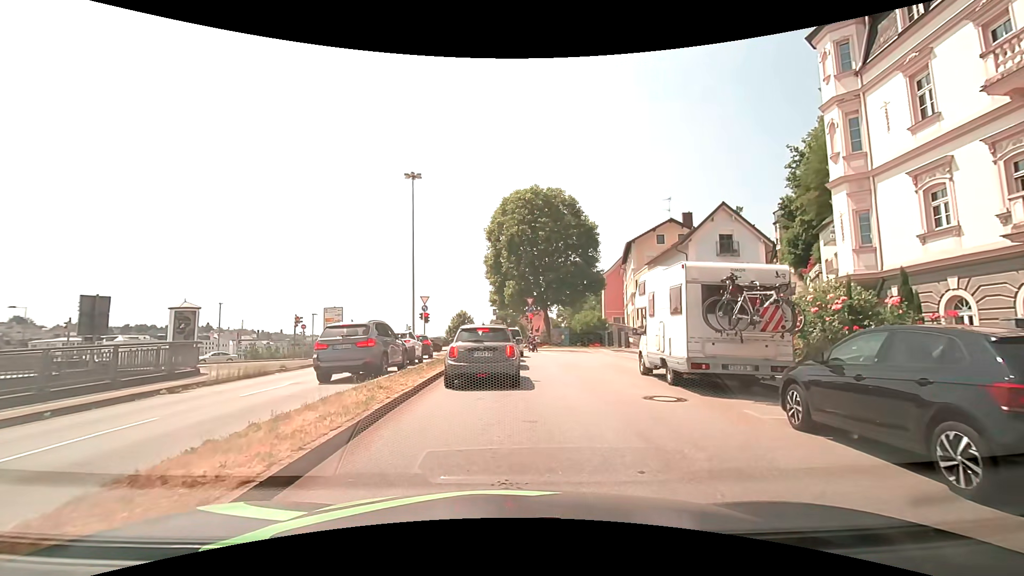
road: primary_link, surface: asphalt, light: Day
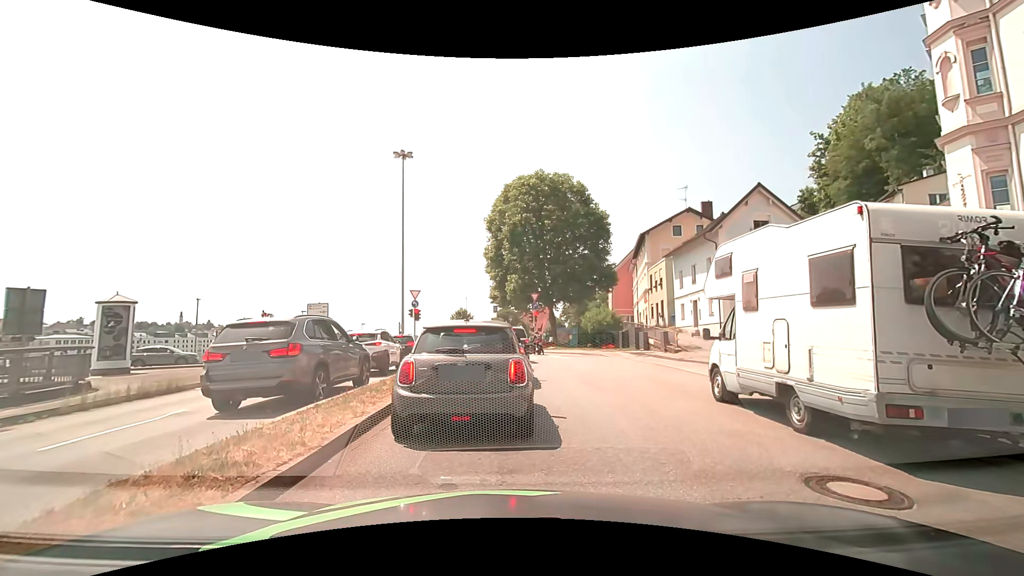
(0.0, +5.0) m; 0°
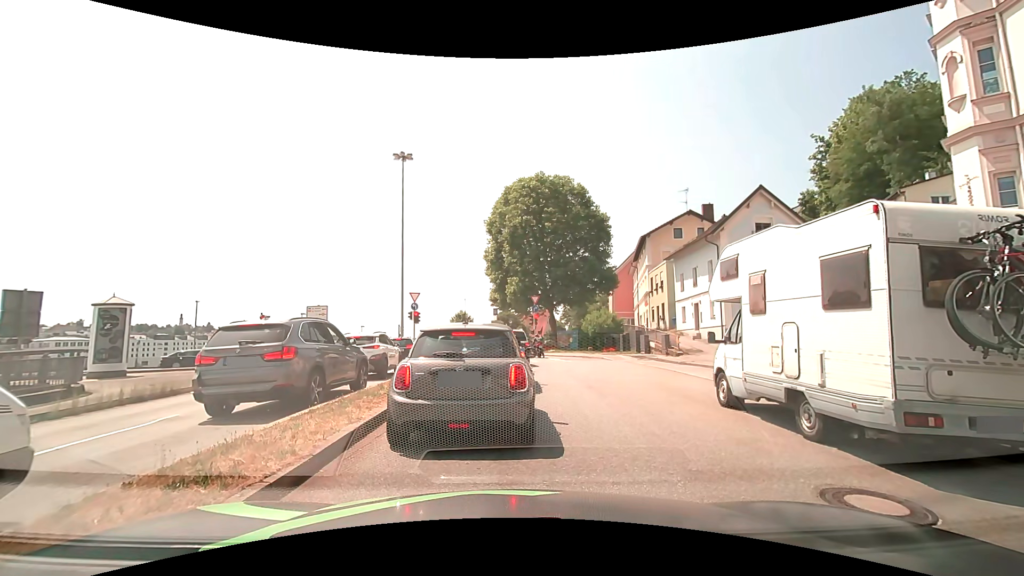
(0.0, +0.3) m; 0°
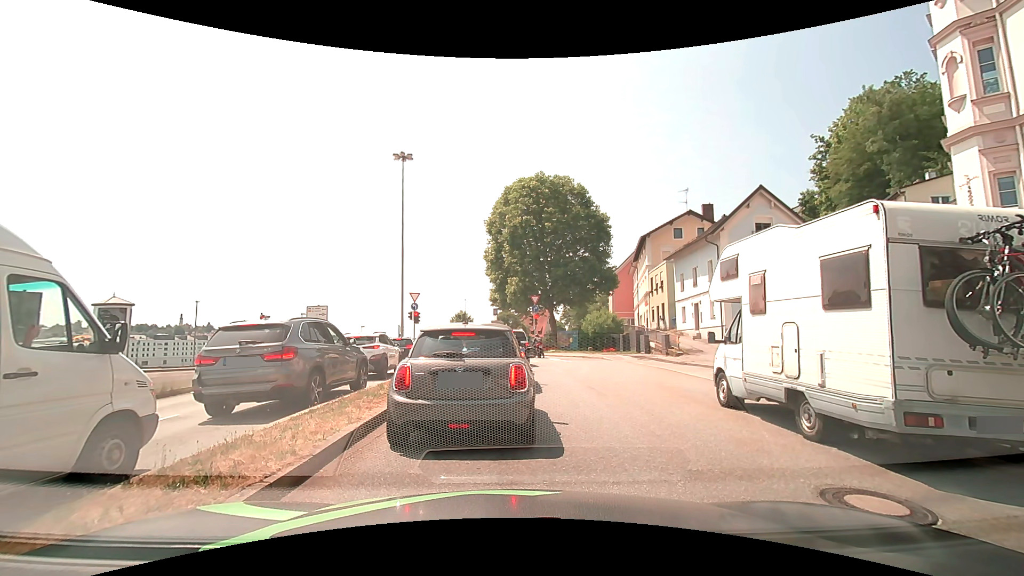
(0.0, +0.1) m; 0°
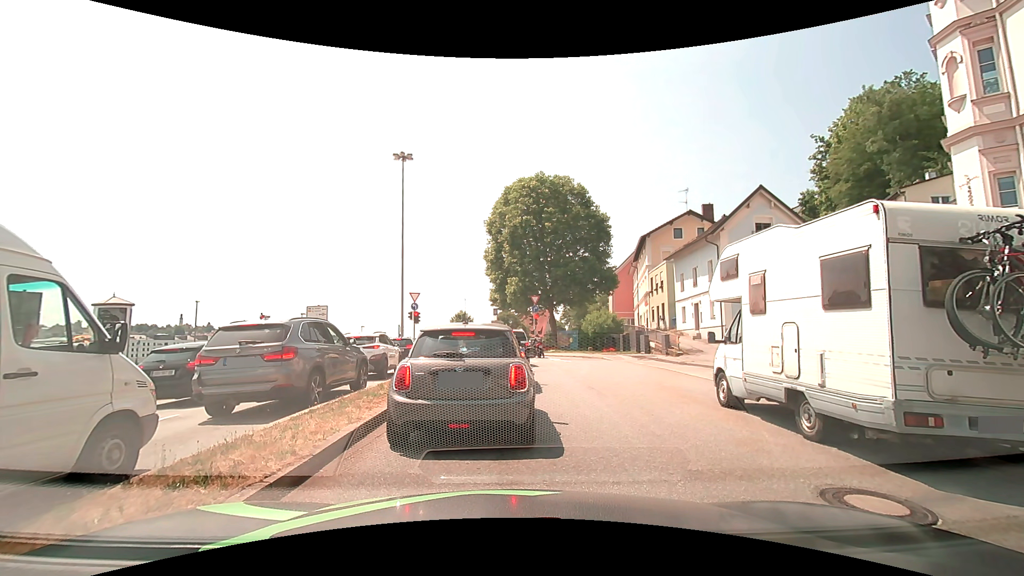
(0.0, 0.0) m; 0°
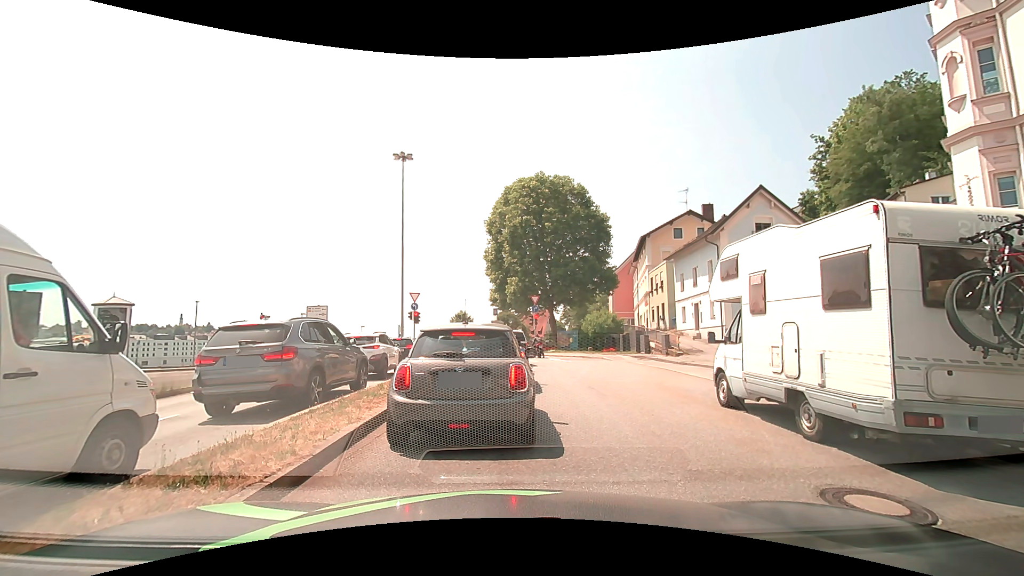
(0.0, 0.0) m; 0°
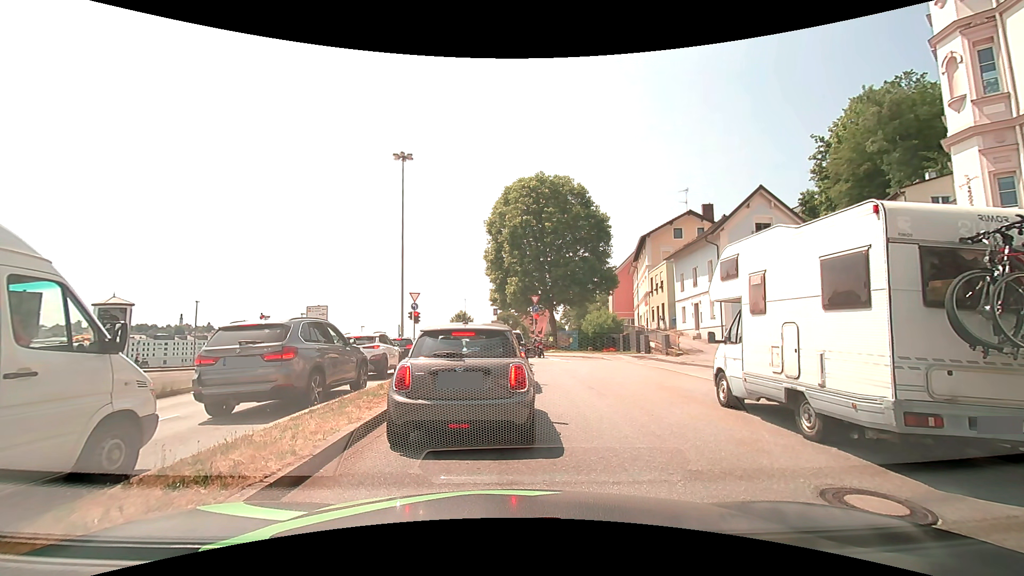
(0.0, 0.0) m; 0°
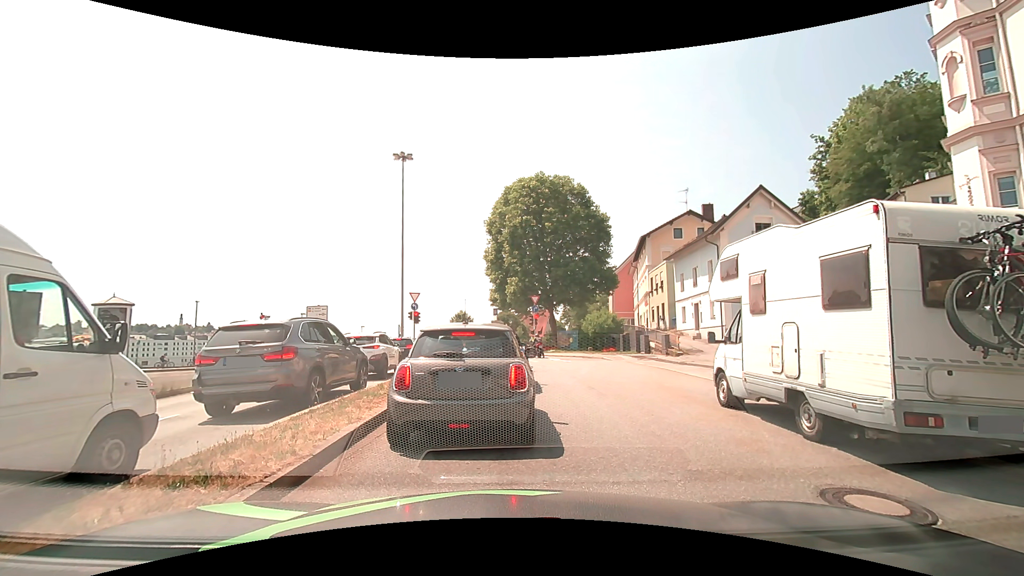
(0.0, 0.0) m; 0°
